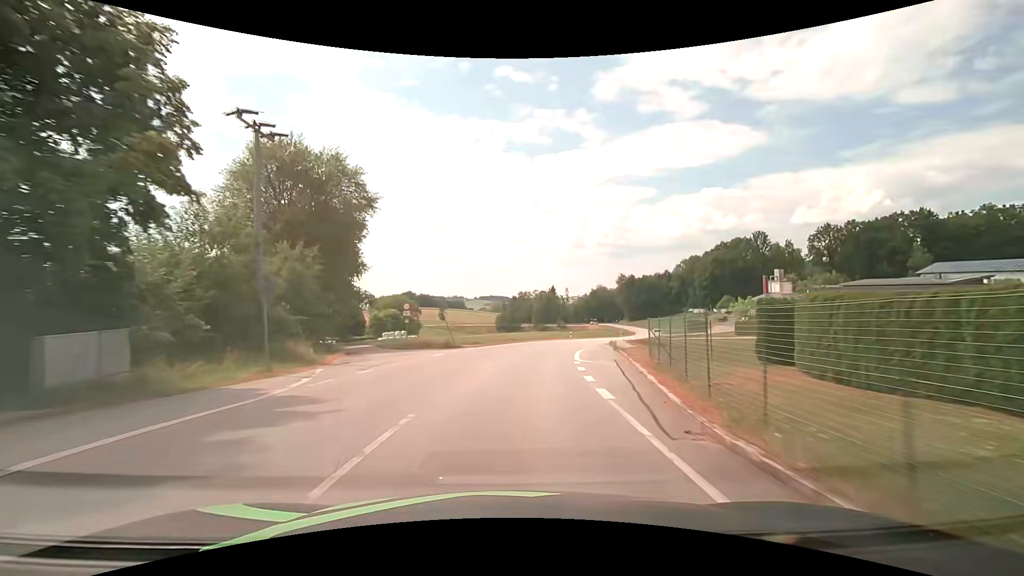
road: secondary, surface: asphalt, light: Day
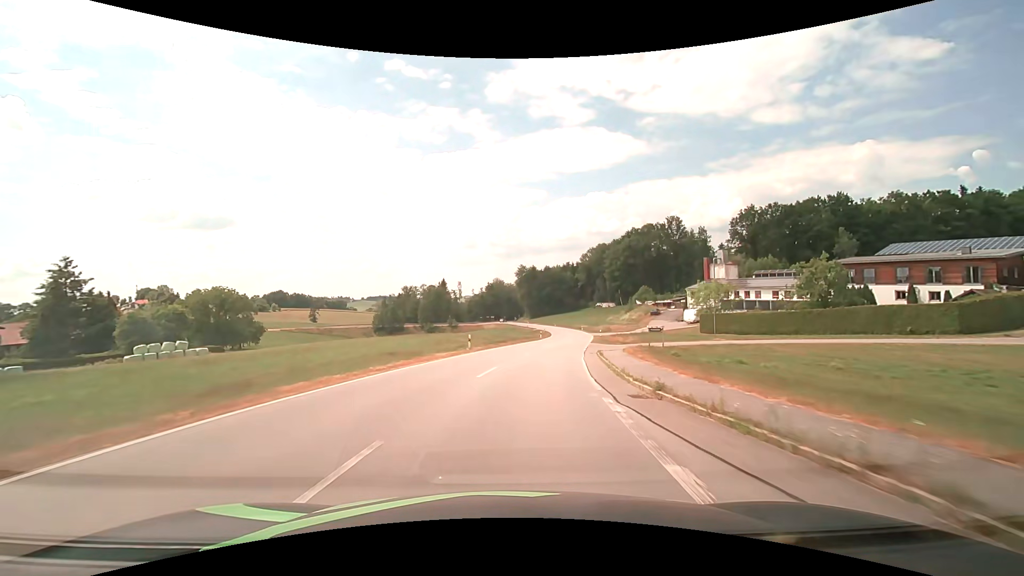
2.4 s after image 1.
(+3.8, +36.8) m; +12°
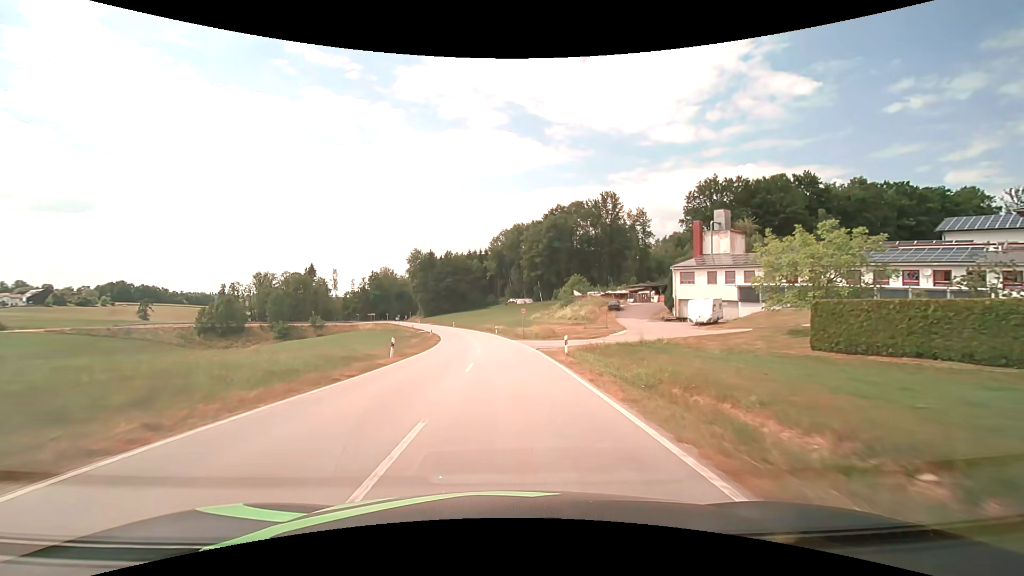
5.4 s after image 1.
(+5.5, +46.0) m; +11°
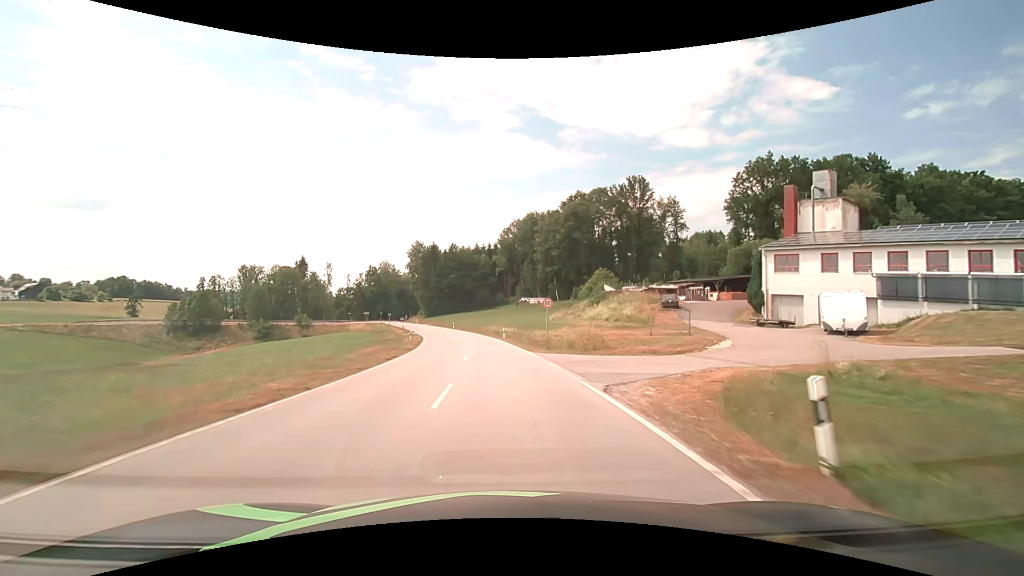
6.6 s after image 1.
(-0.1, +19.2) m; -1°
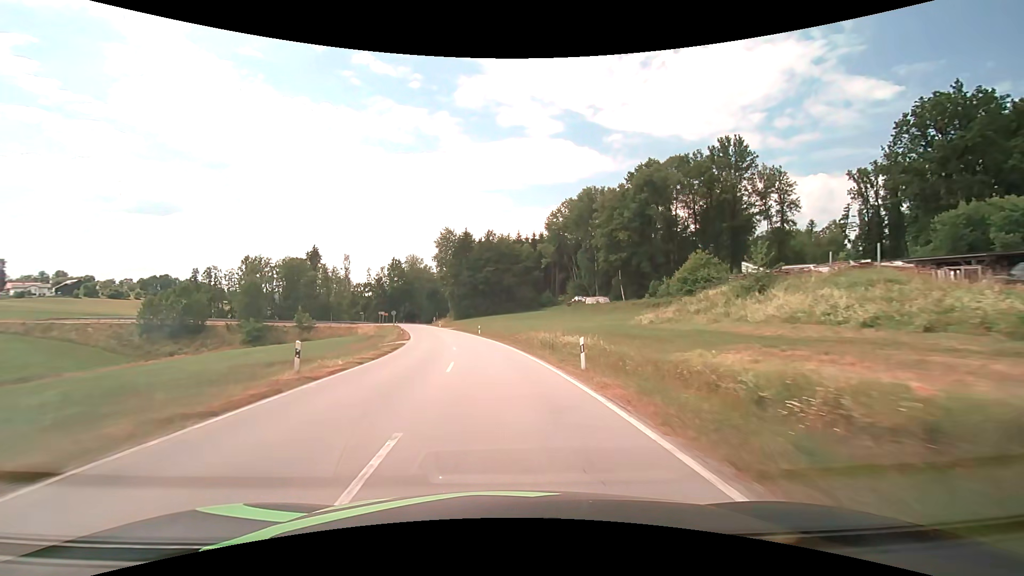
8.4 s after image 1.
(-1.2, +30.3) m; -5°
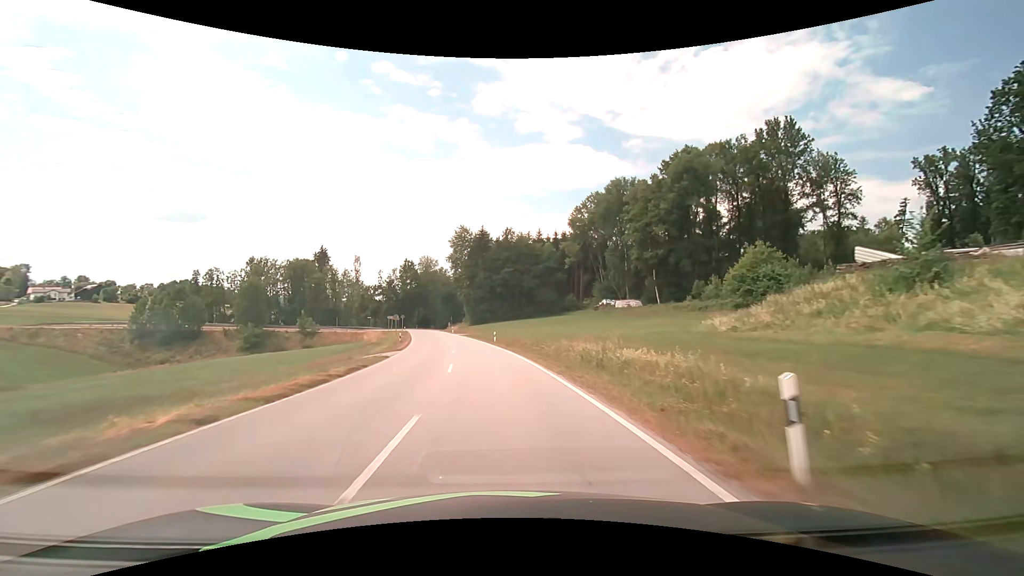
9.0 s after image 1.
(-0.2, +10.3) m; -2°
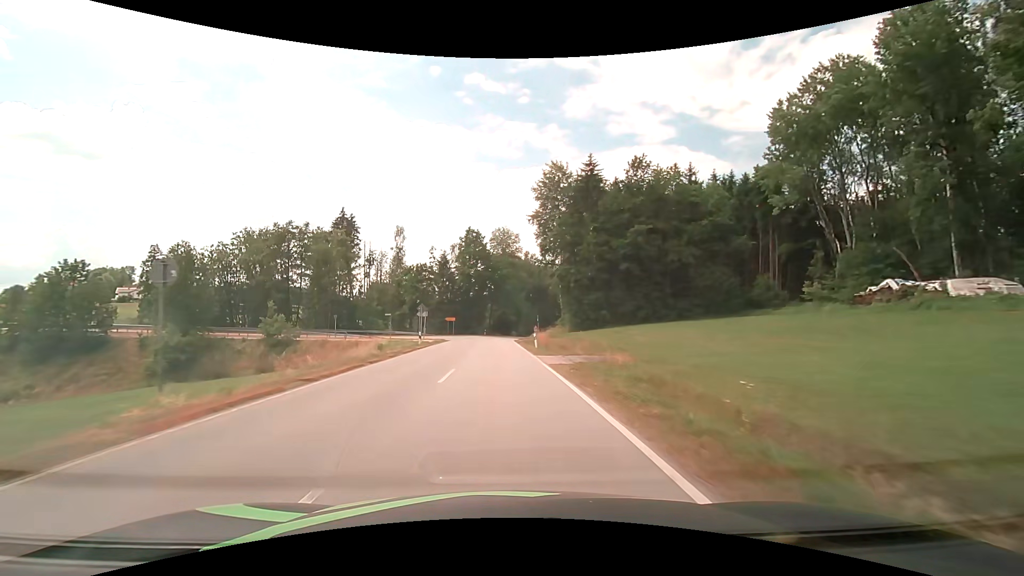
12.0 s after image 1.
(-4.8, +52.0) m; -11°
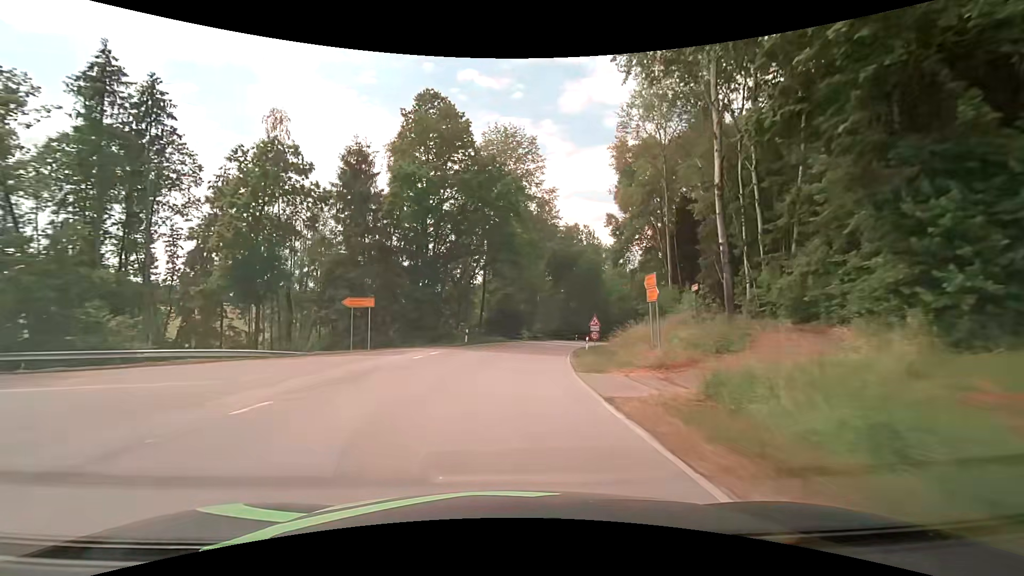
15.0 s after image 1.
(-1.3, +52.7) m; 0°
(0, +10) (+1, +20) (+2, +30) (+4, +40) (+6, +49) (+9, +59) (+13, +68) (+17, +77) (+22, +86) (+27, +95) m
